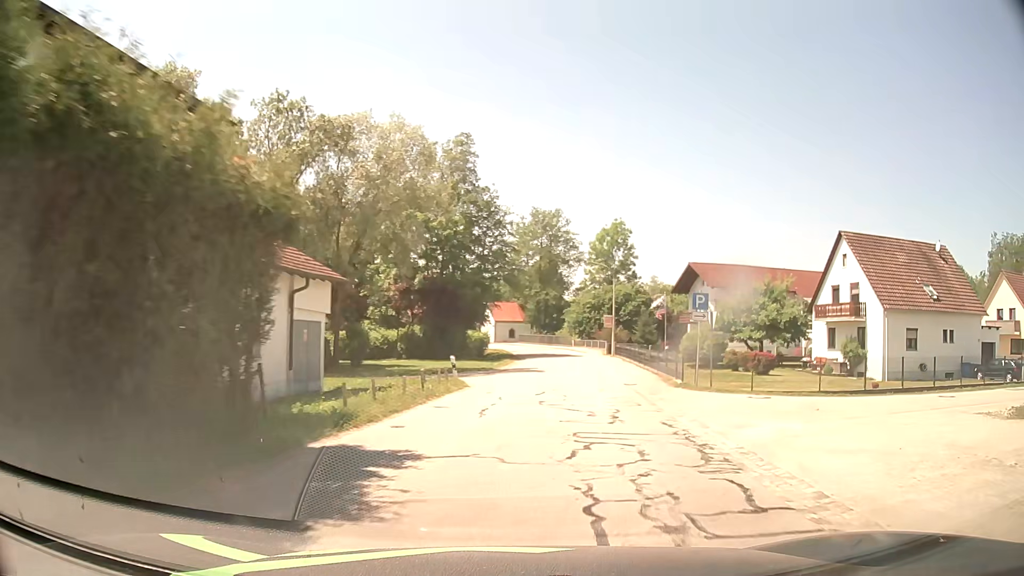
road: tertiary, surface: asphalt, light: Day
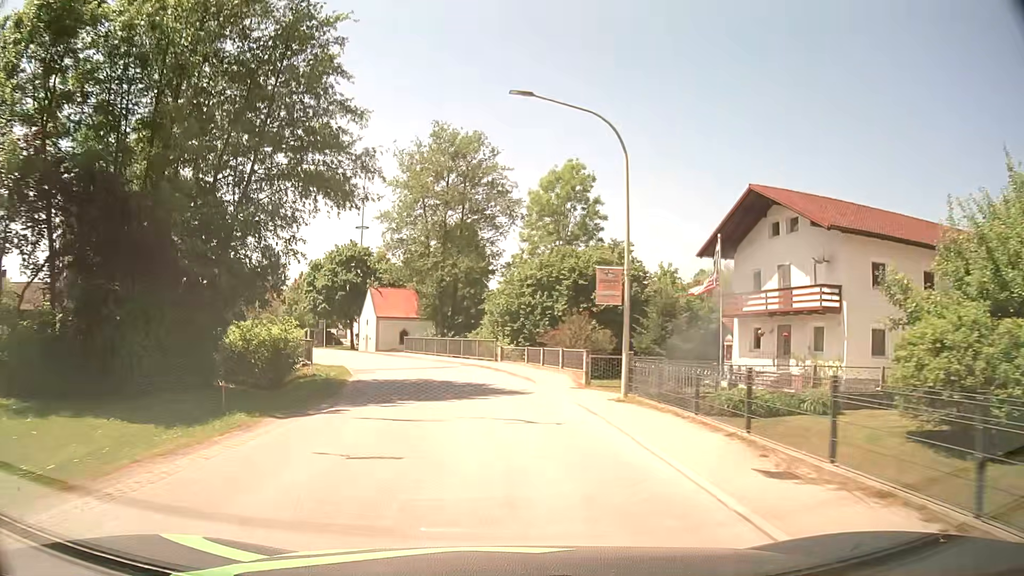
(+3.9, +36.2) m; +7°
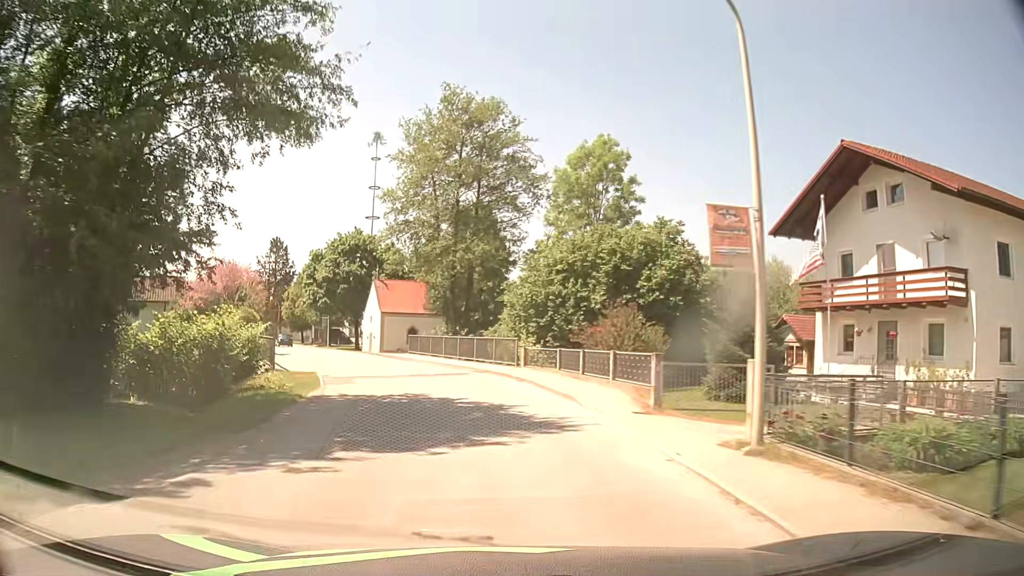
(-0.1, +7.5) m; -1°
(0, +10) (-2, +20) (-5, +29) (-9, +39) (-13, +48) (-17, +57) (-21, +66) (-25, +75) (-30, +84) (-34, +93) m
